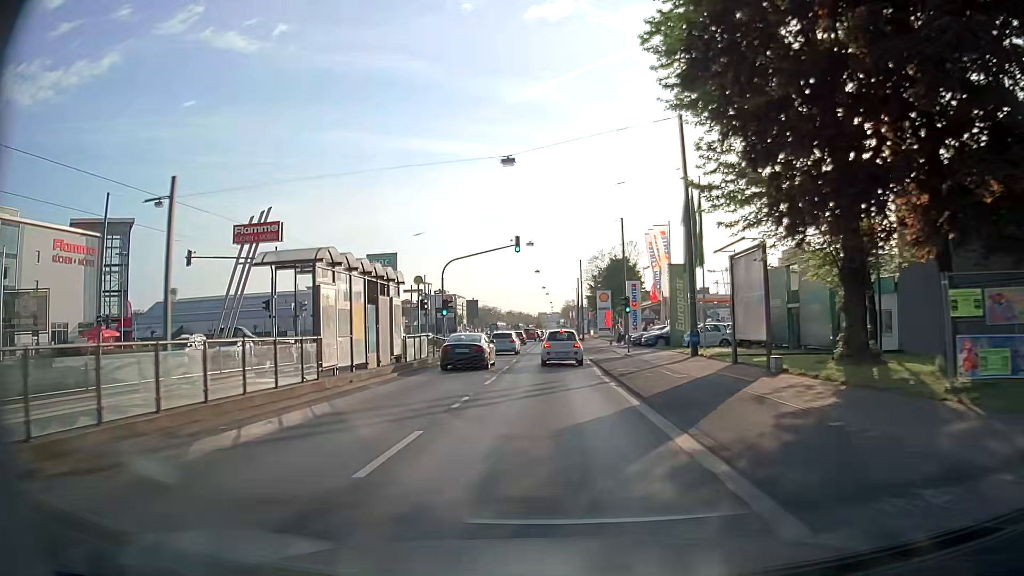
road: primary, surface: asphalt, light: Day
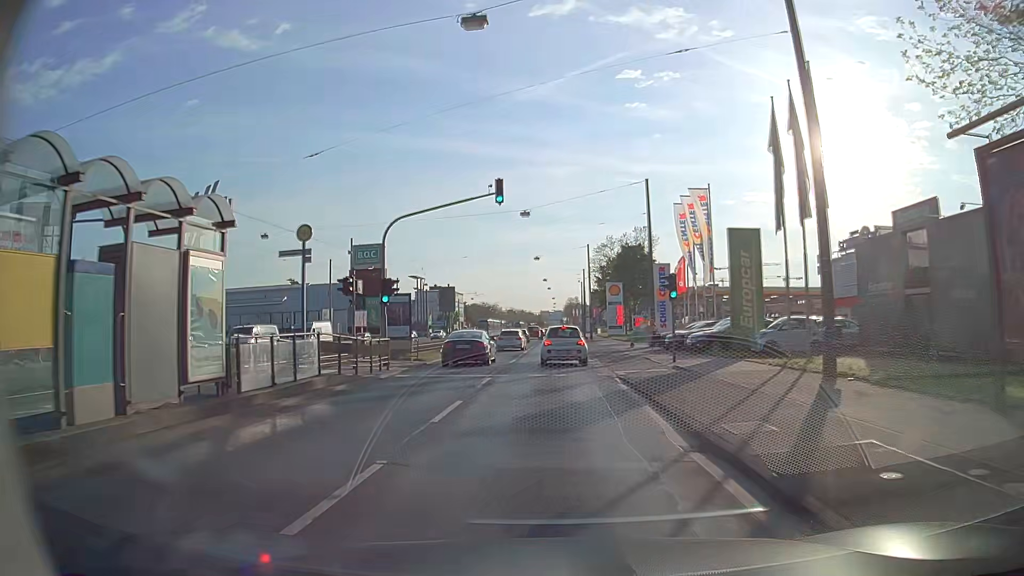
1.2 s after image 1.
(-0.1, +14.2) m; -1°
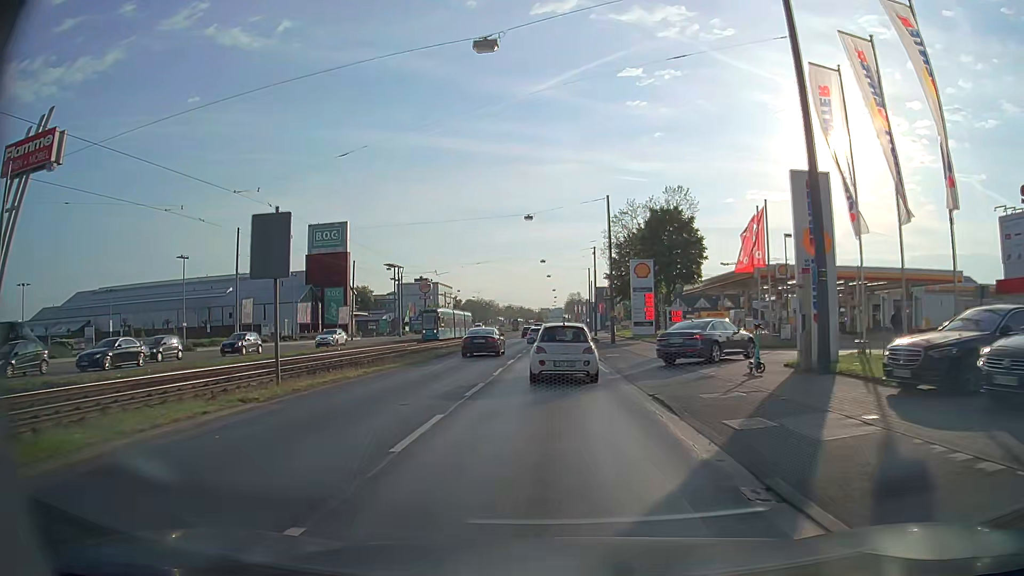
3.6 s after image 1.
(+0.1, +26.6) m; 0°
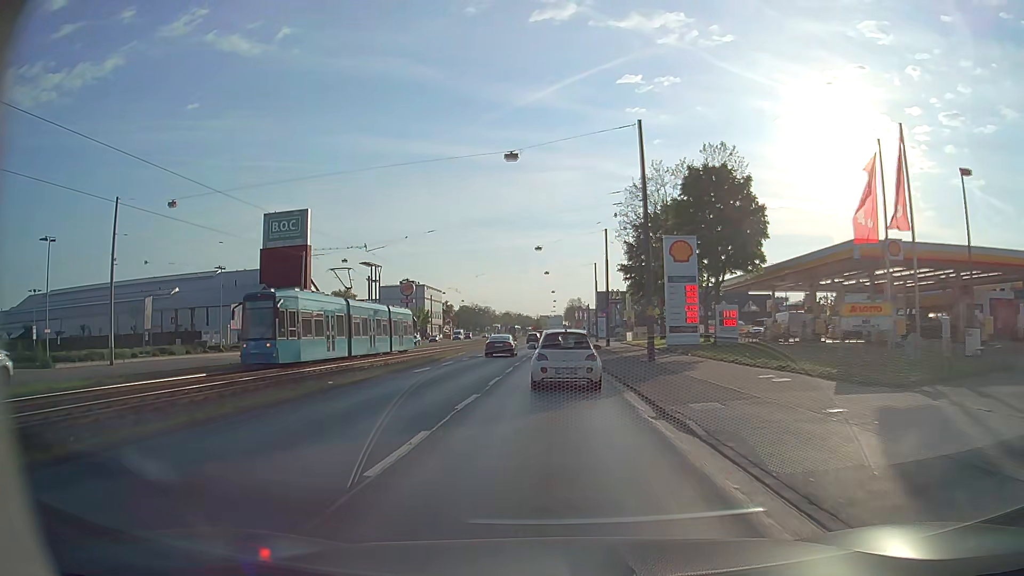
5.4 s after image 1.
(0.0, +19.3) m; 0°
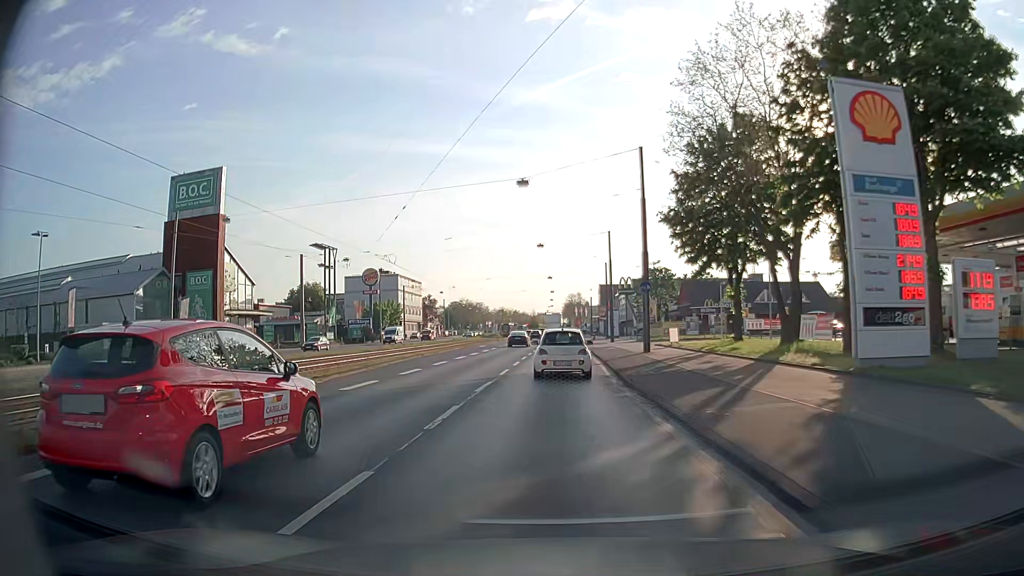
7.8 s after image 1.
(+0.1, +27.2) m; 0°
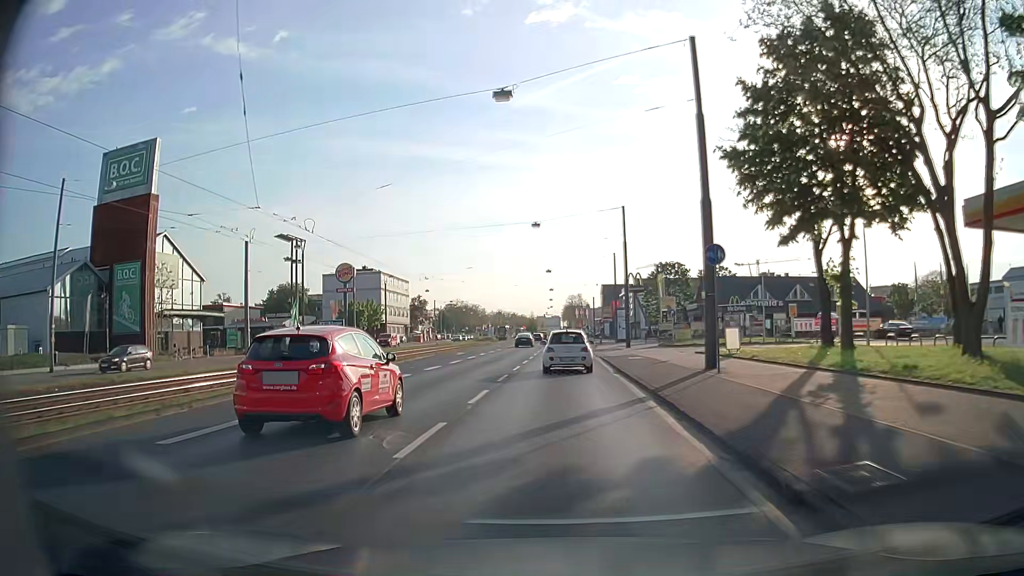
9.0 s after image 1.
(0.0, +14.3) m; 0°
